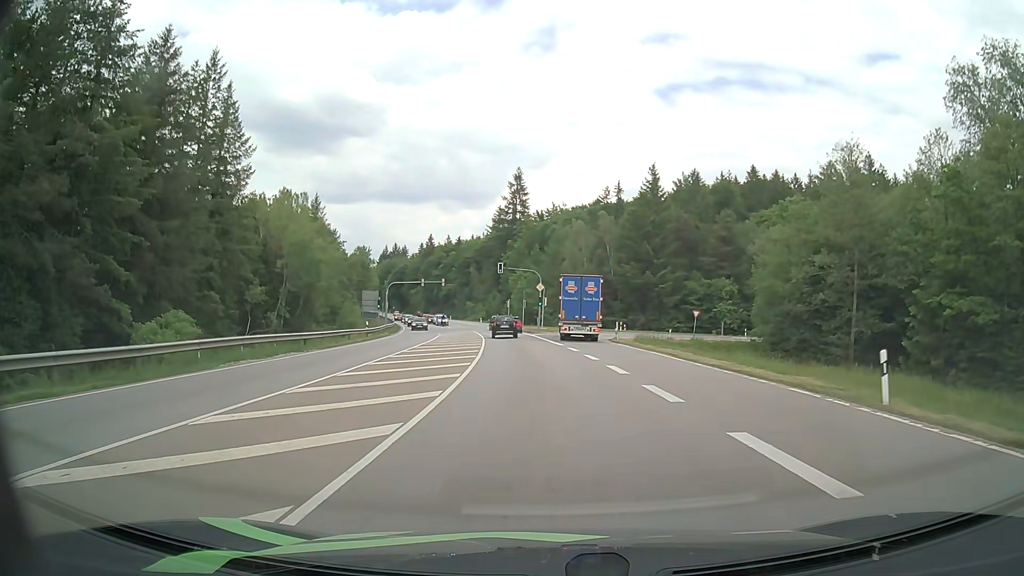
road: secondary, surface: asphalt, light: Day
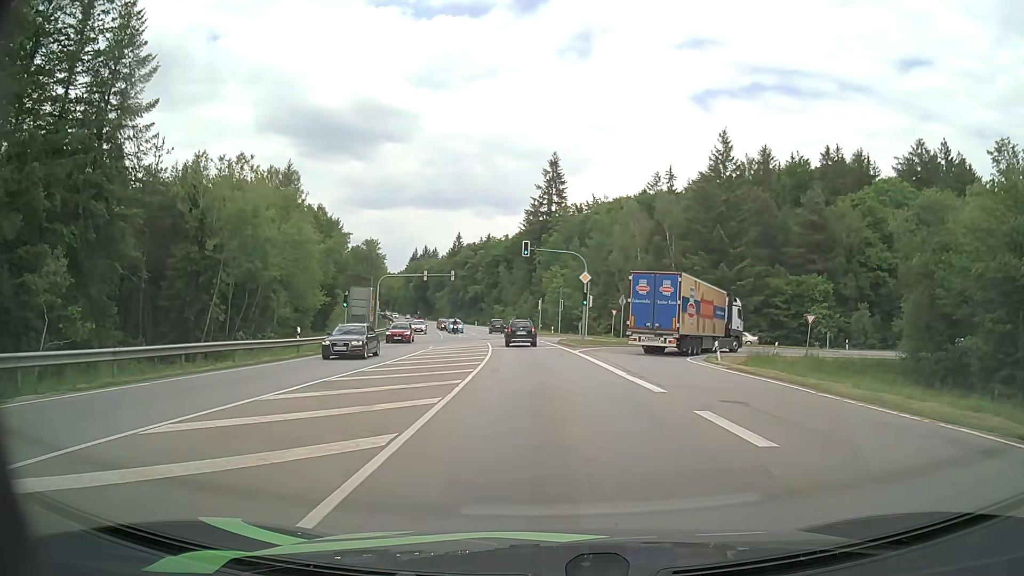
(-0.7, +21.8) m; -3°
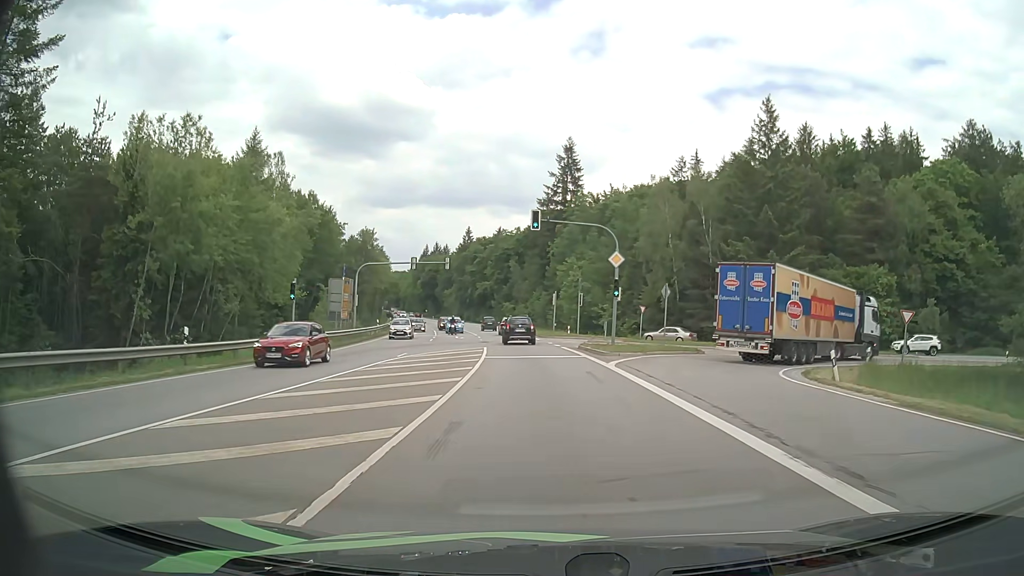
(-0.1, +11.9) m; -1°
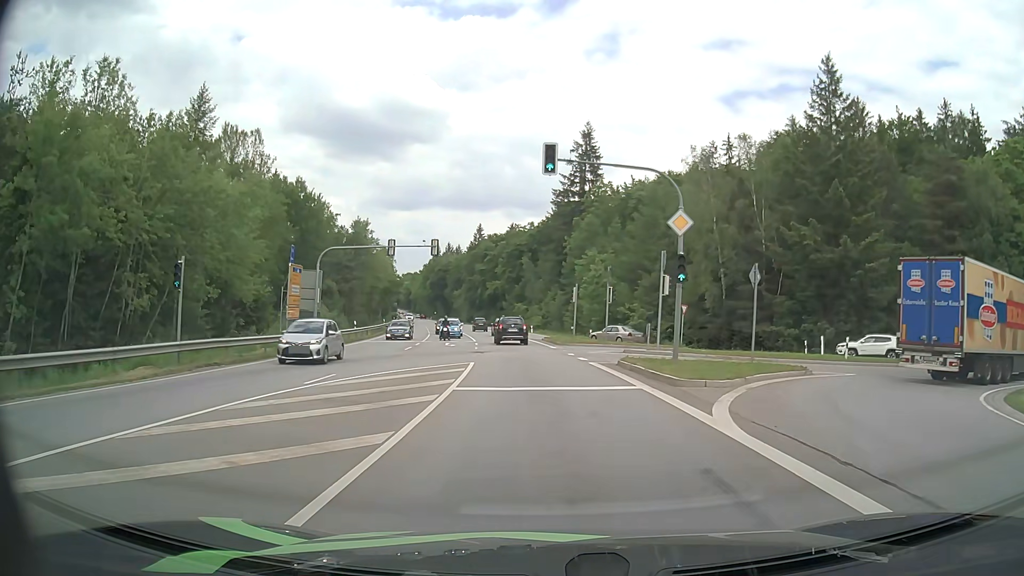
(-0.1, +12.5) m; -1°
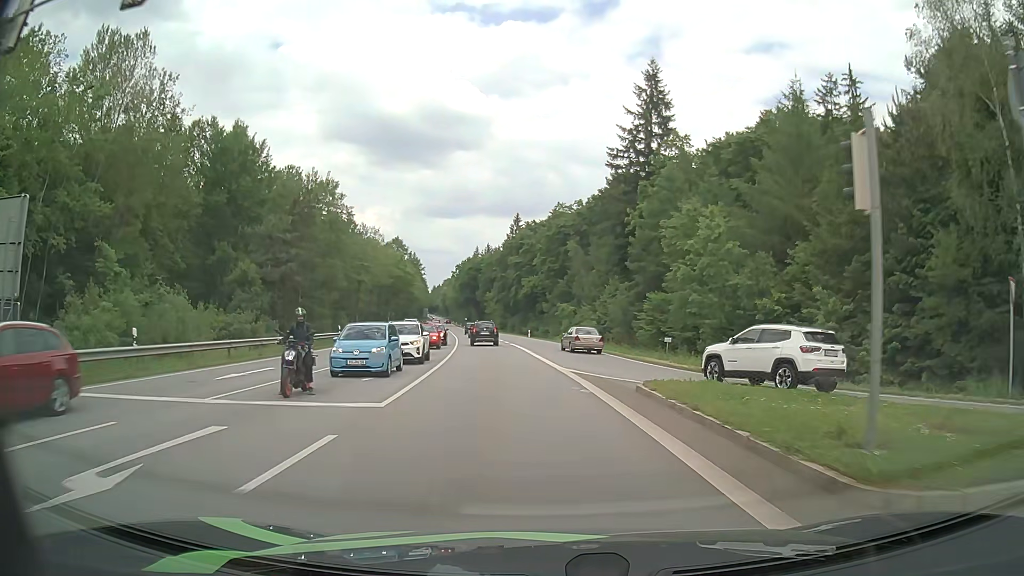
(-0.9, +34.0) m; -4°
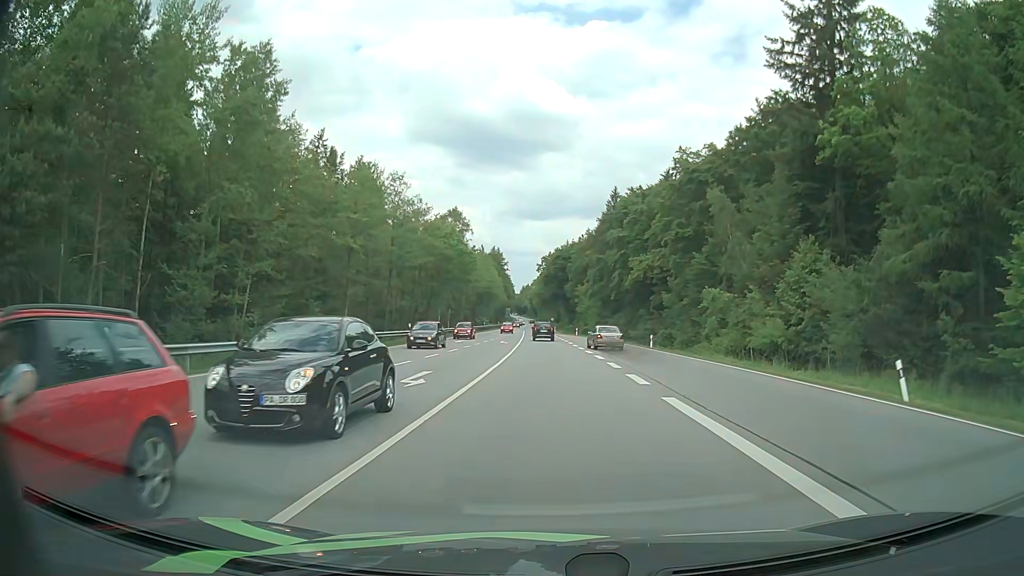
(-2.7, +37.3) m; -8°
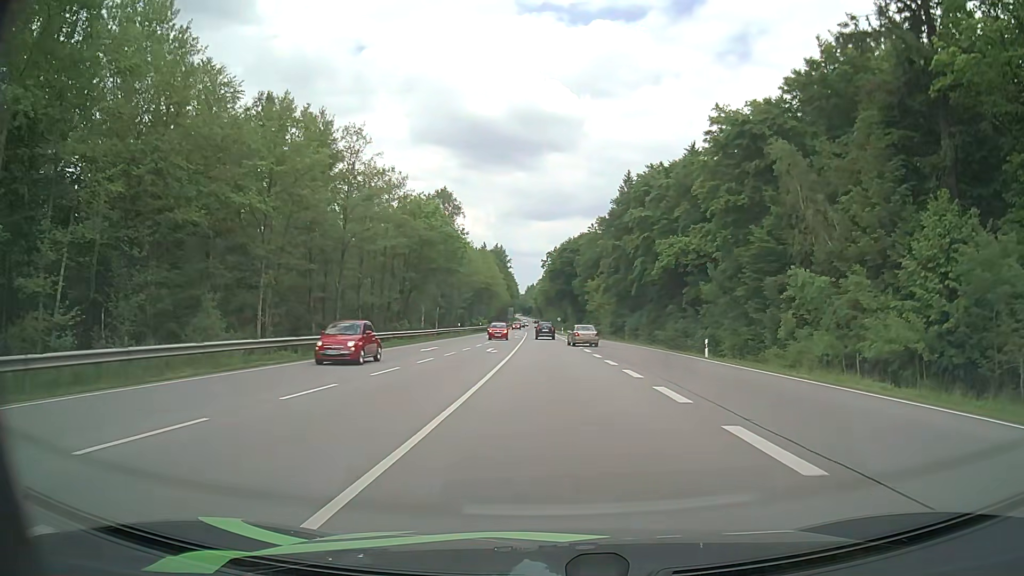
(0.0, +15.9) m; 0°
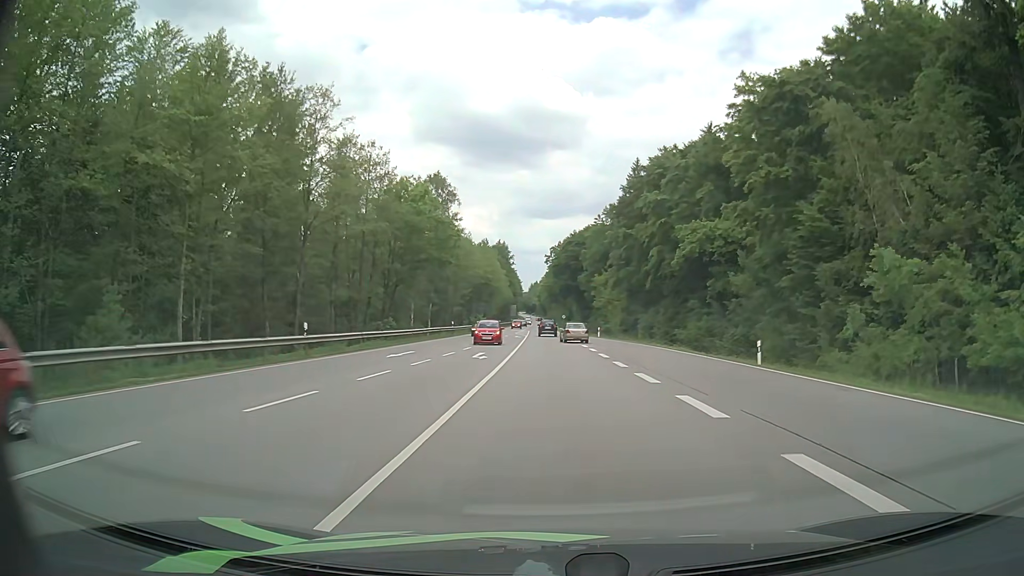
(0.0, +8.1) m; 0°
(0, +10) (0, +20) (0, +30) (0, +40) (0, +50) (0, +60) (0, +70) (0, +80) (0, +90) (0, +100) m
